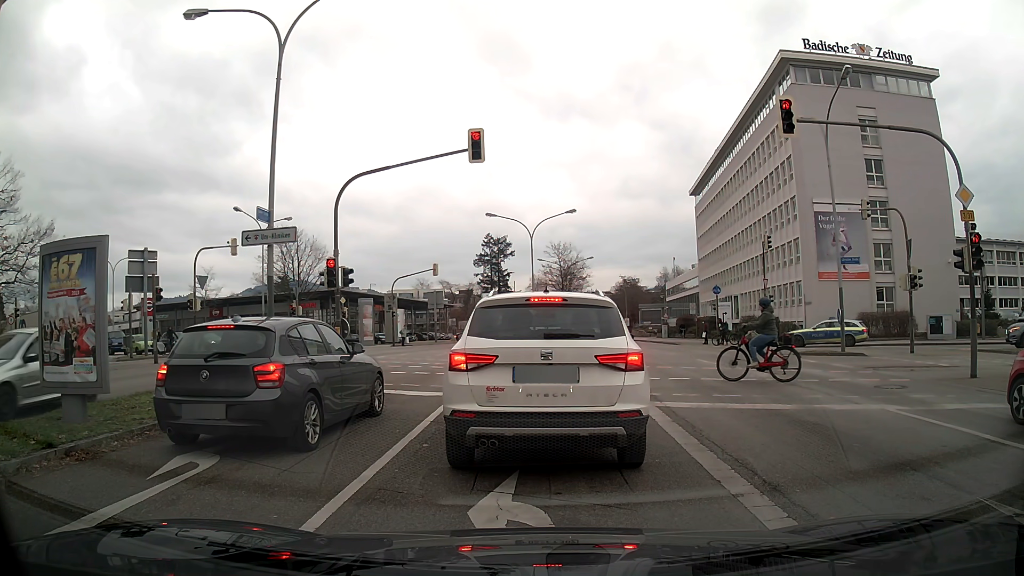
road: primary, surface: asphalt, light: Day
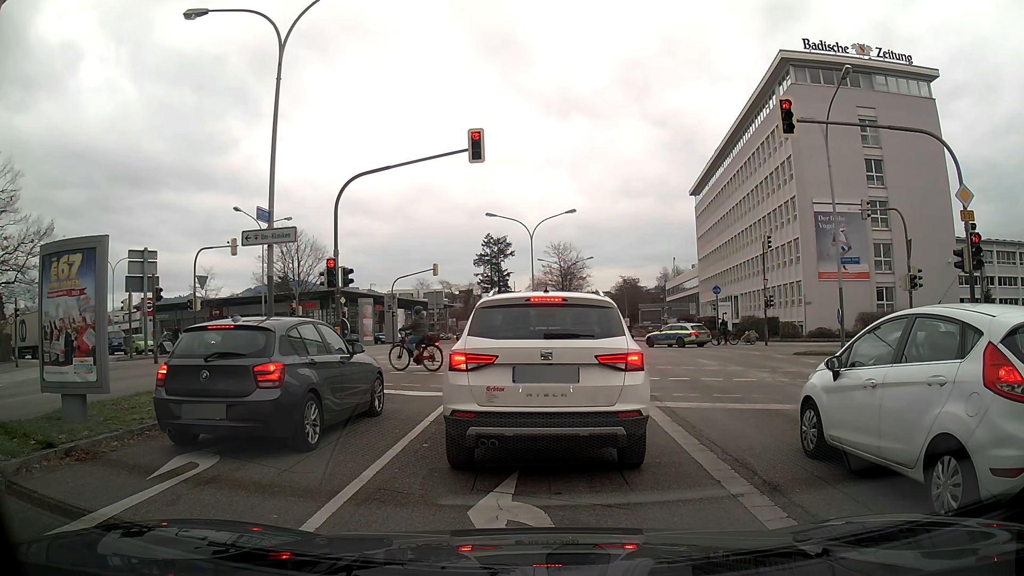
(0.0, 0.0) m; 0°
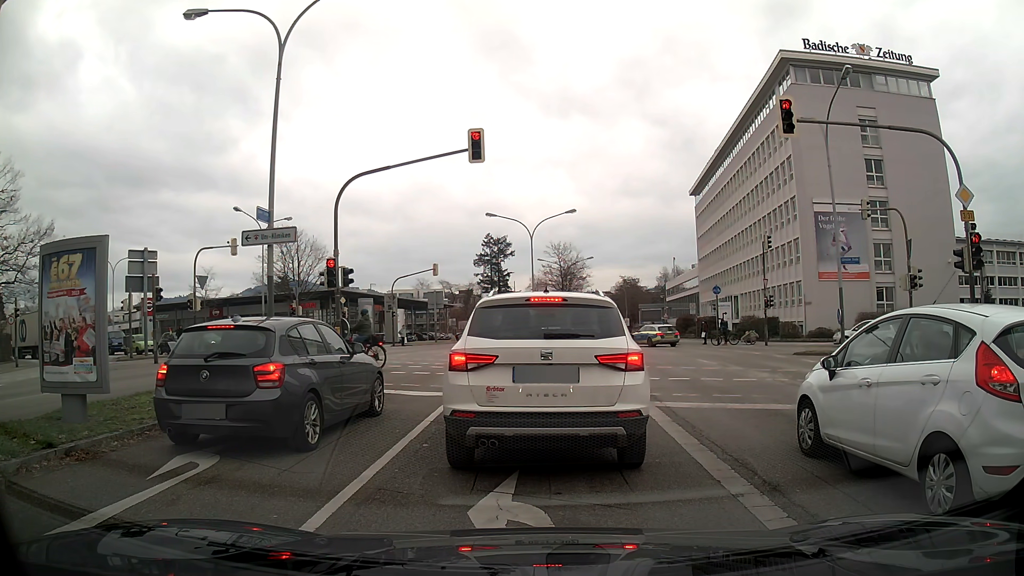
(0.0, 0.0) m; 0°
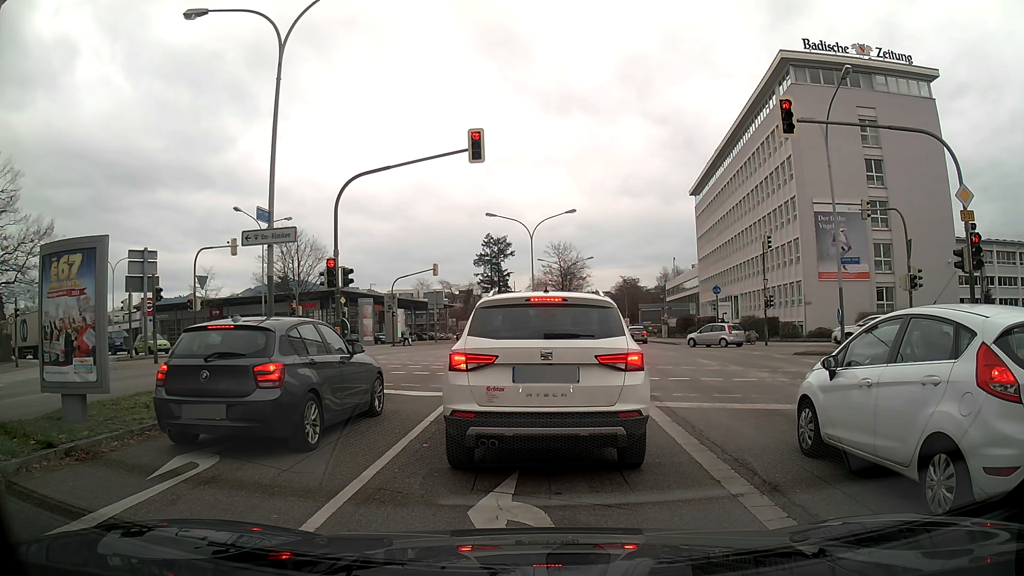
(0.0, 0.0) m; 0°
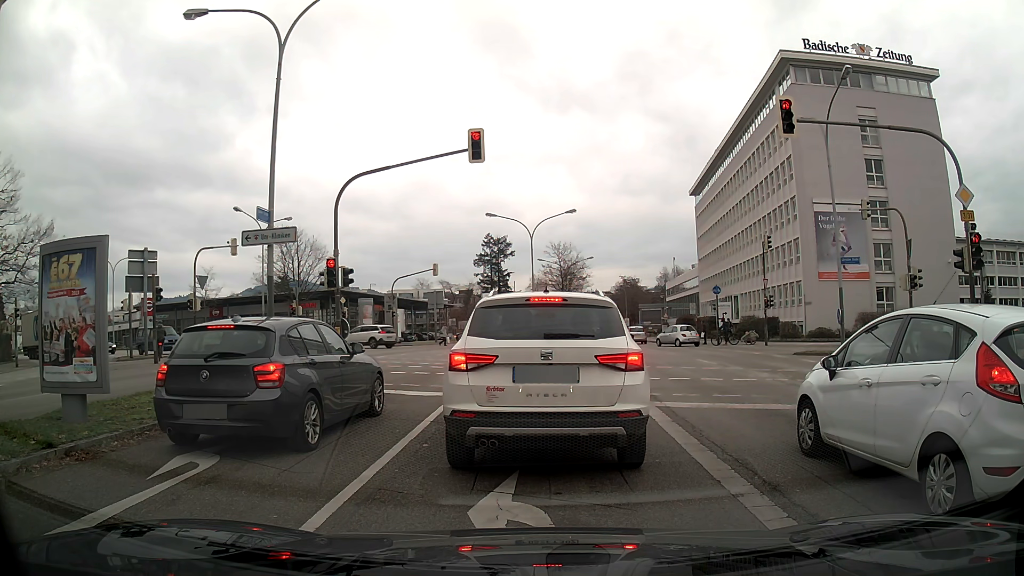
(0.0, 0.0) m; 0°
